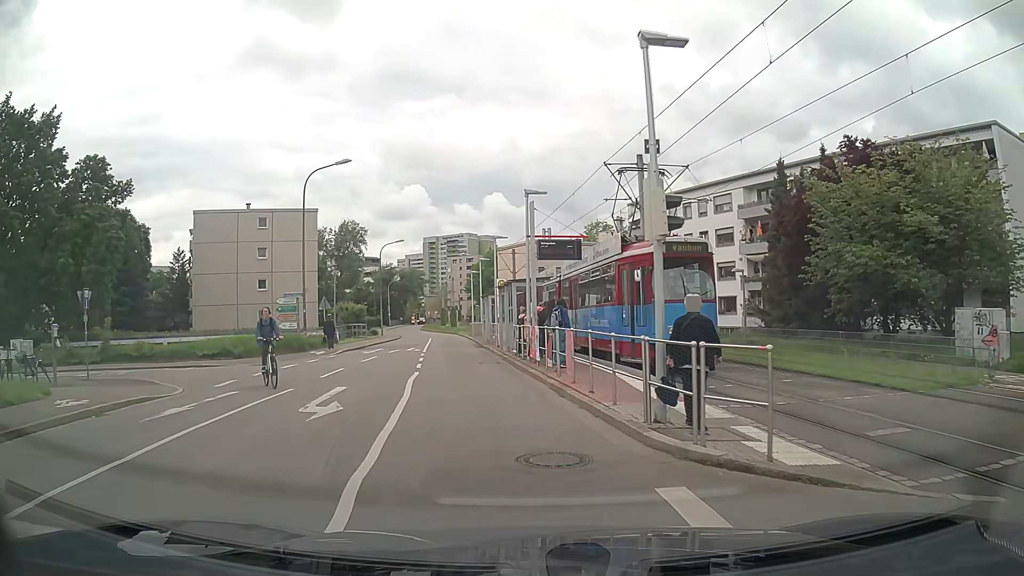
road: residential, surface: asphalt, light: Day
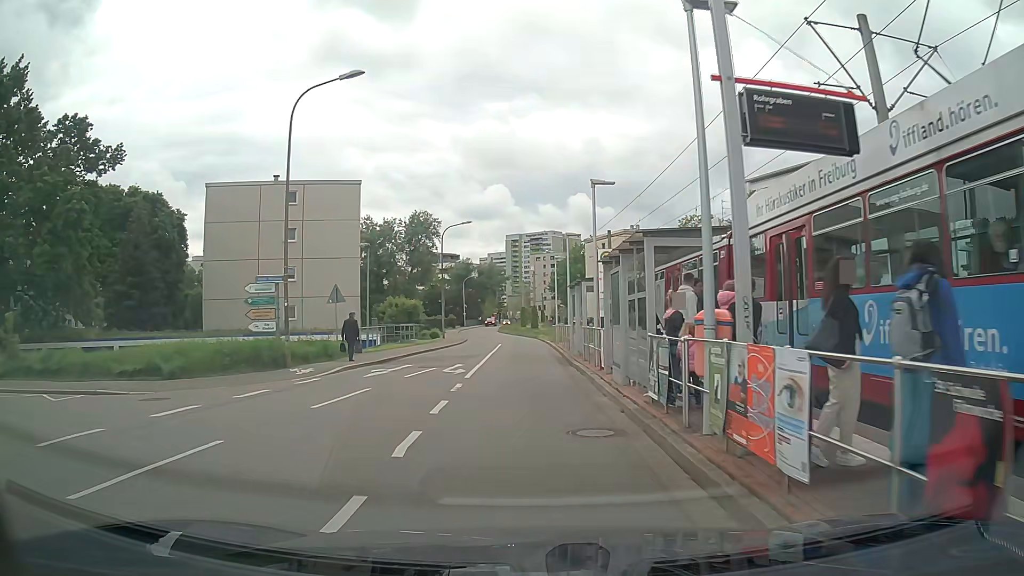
(-0.9, +12.7) m; -8°
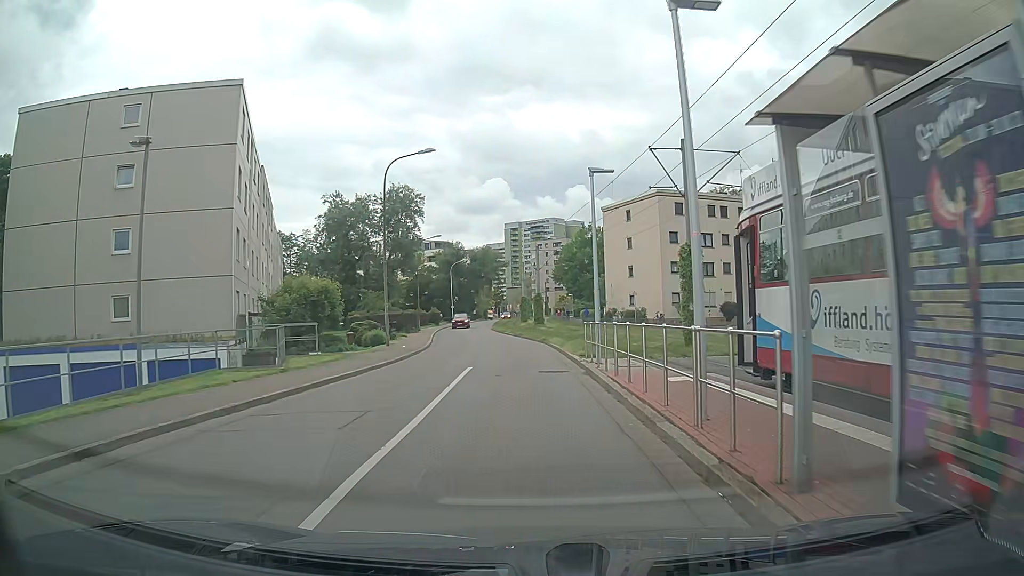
(-0.1, +21.9) m; 0°
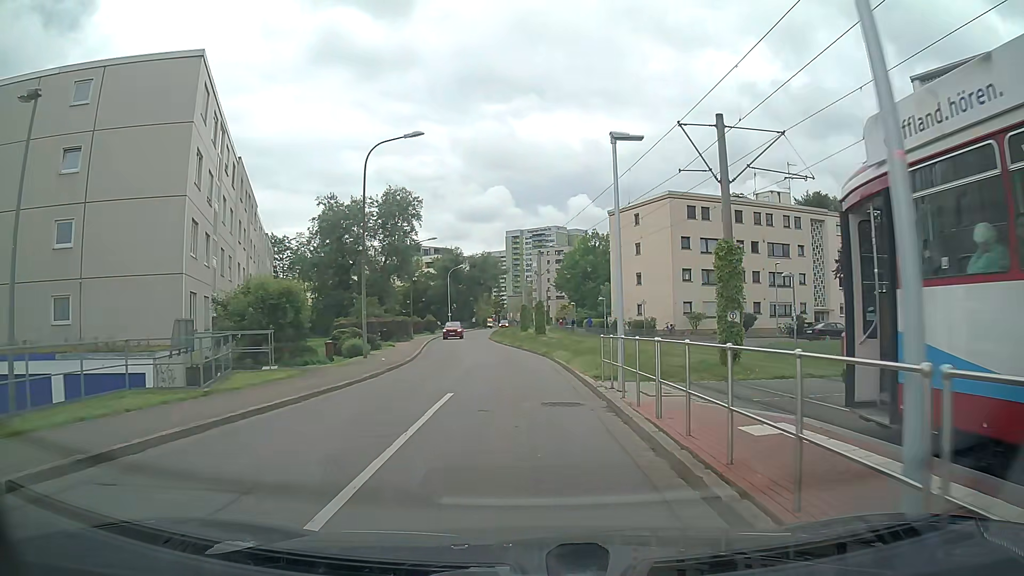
(0.0, +4.4) m; -1°
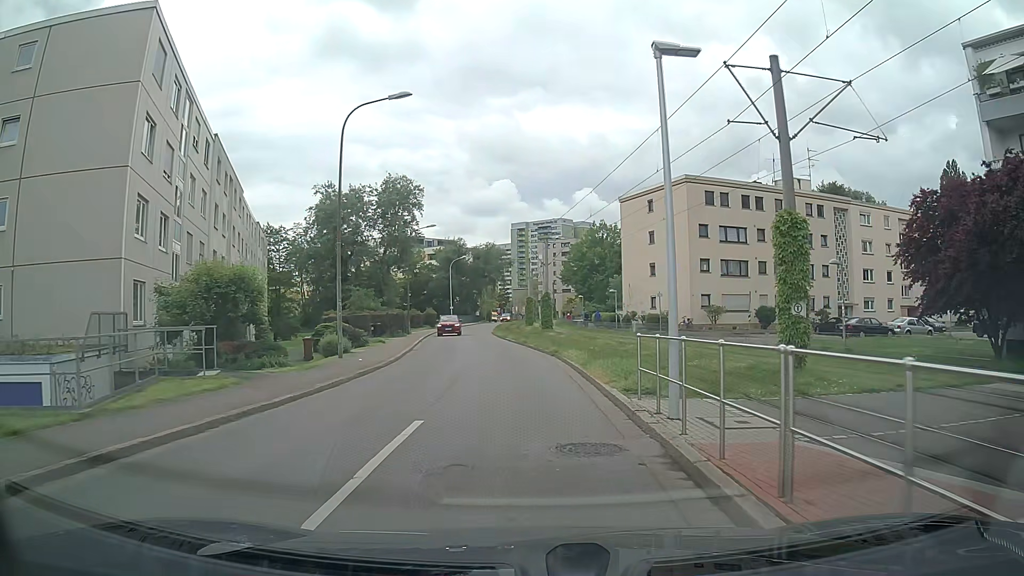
(0.0, +4.3) m; 0°
